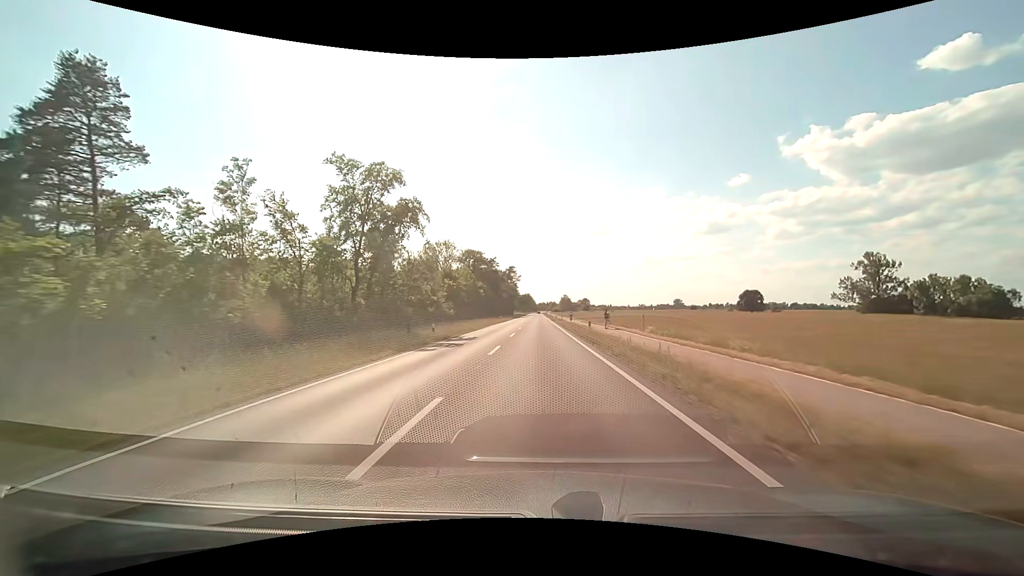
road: secondary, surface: asphalt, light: Day
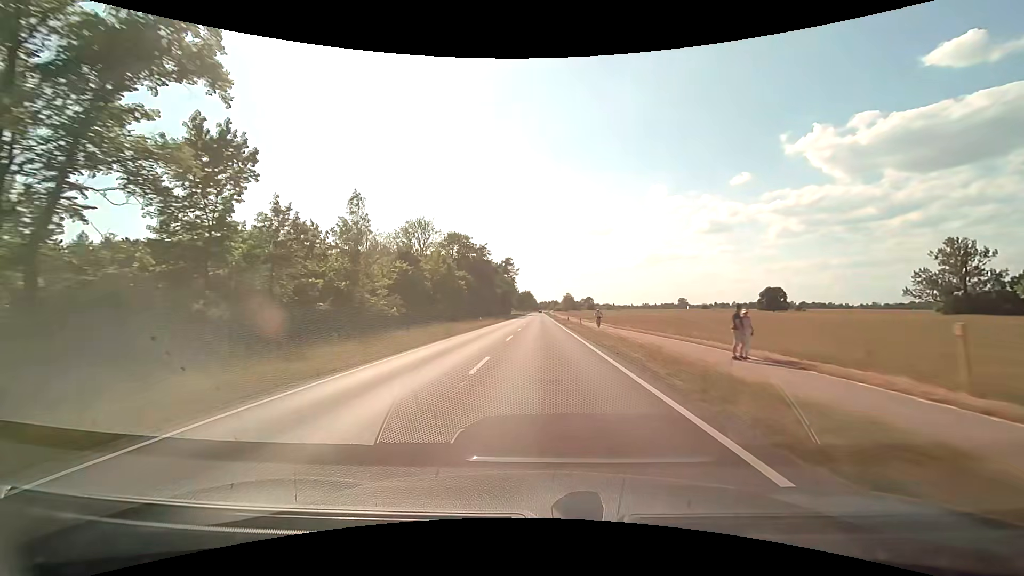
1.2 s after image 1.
(-0.1, +29.6) m; 0°
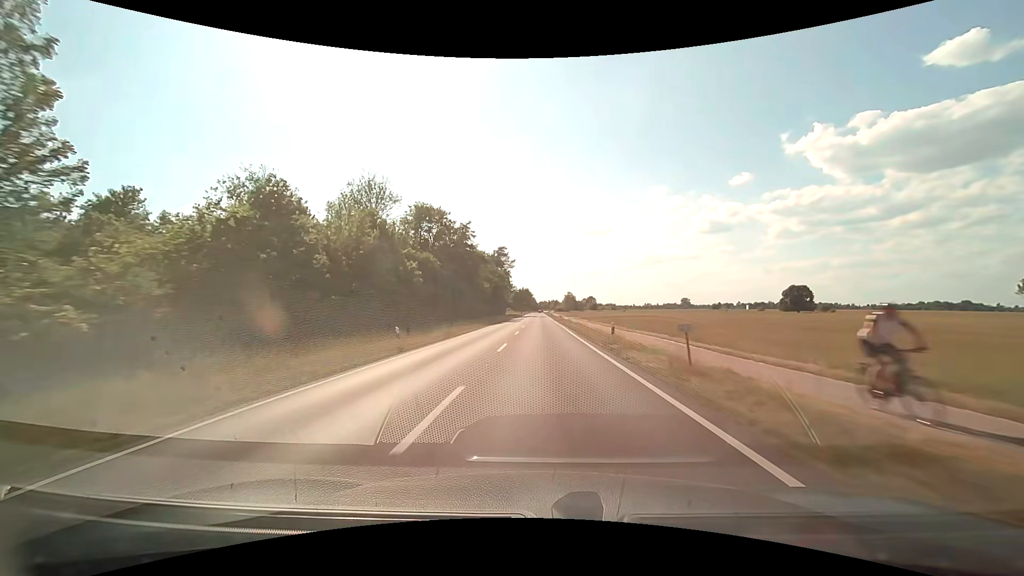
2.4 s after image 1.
(-0.1, +29.9) m; 0°
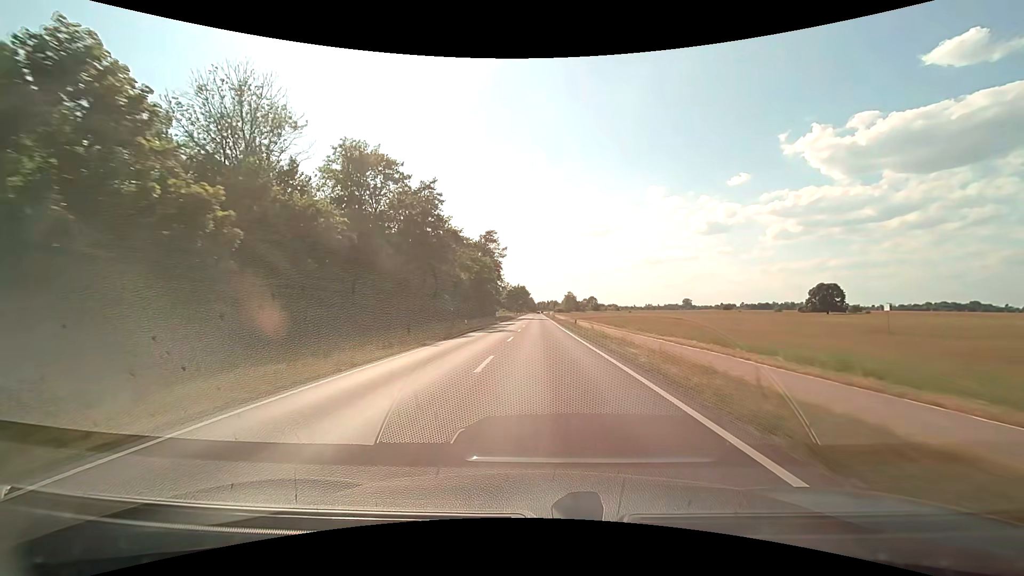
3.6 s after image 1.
(0.0, +30.2) m; 0°
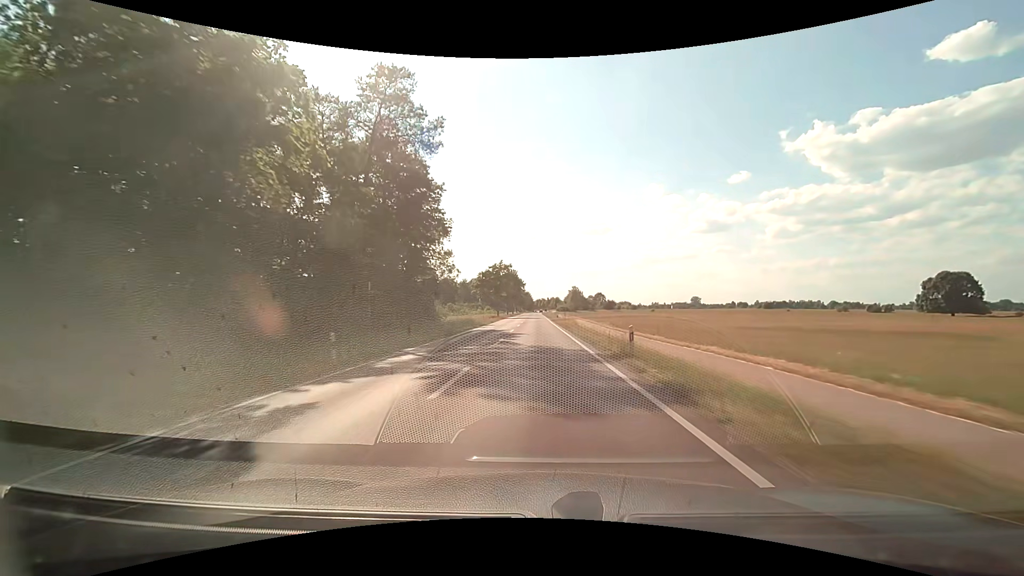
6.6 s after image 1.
(+0.2, +75.8) m; 0°
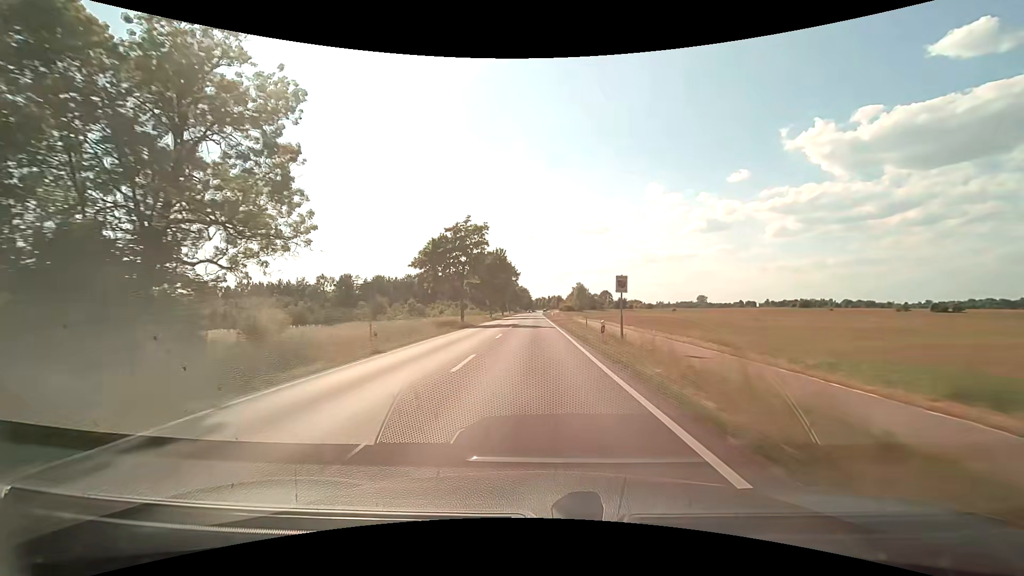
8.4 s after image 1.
(0.0, +45.3) m; 0°
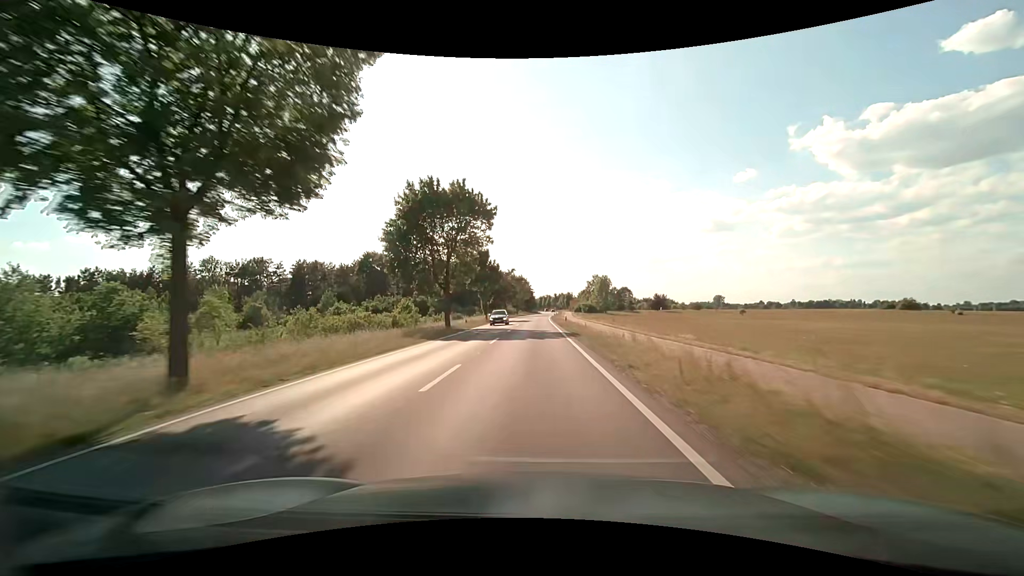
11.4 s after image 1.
(-0.3, +75.2) m; 0°
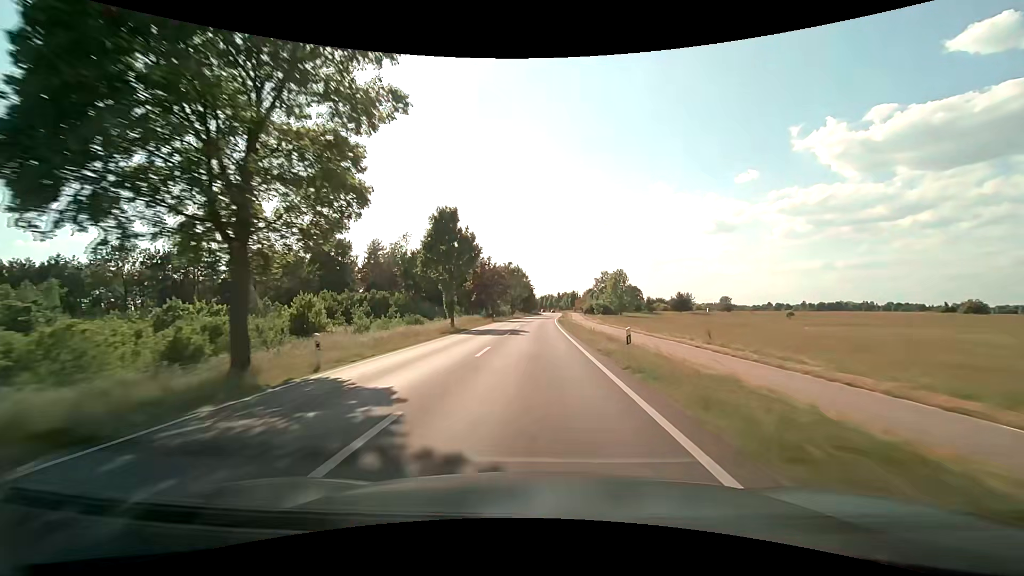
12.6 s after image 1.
(0.0, +30.0) m; 0°
